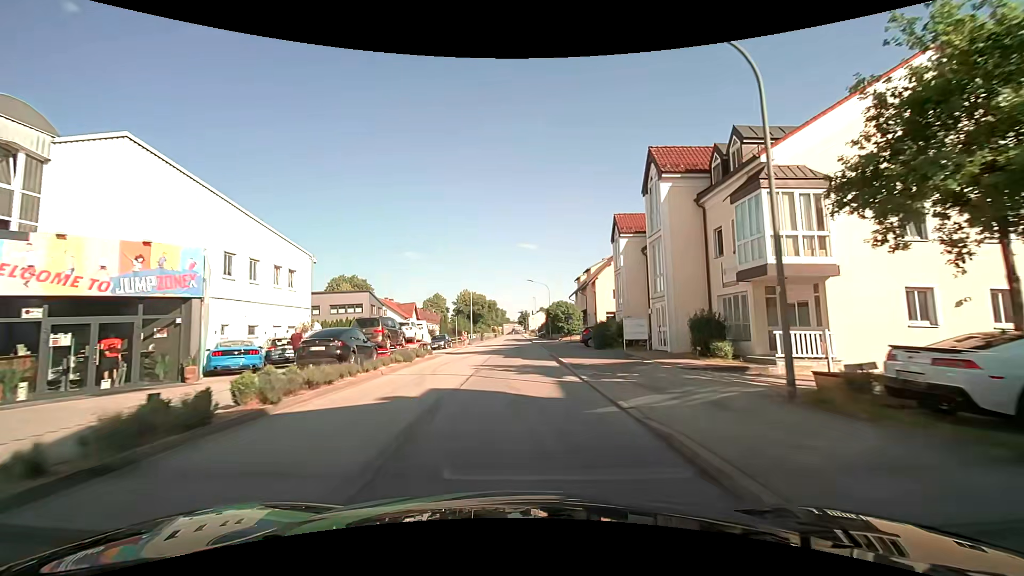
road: unclassified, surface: asphalt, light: Day
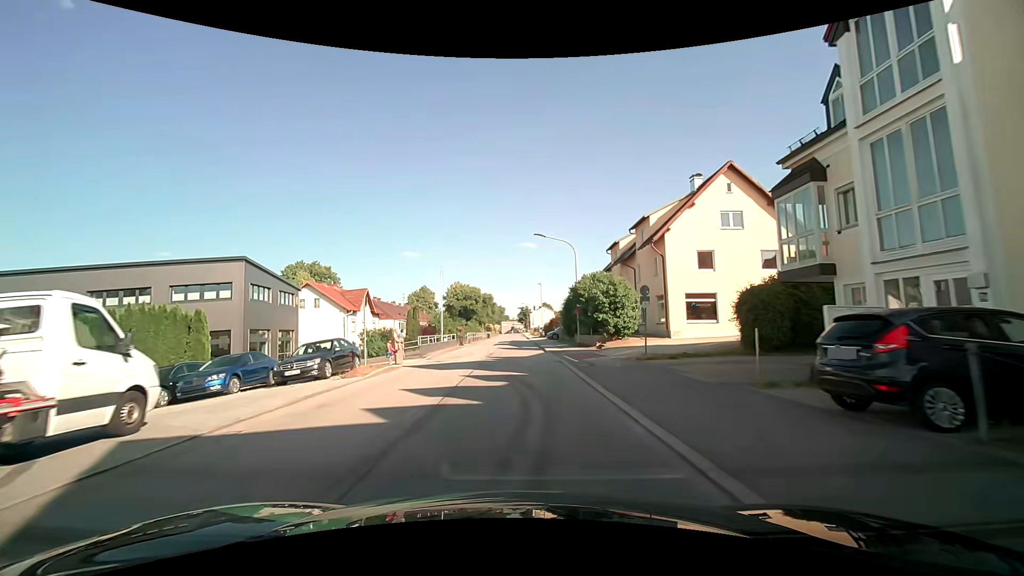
(+0.4, +27.8) m; +1°
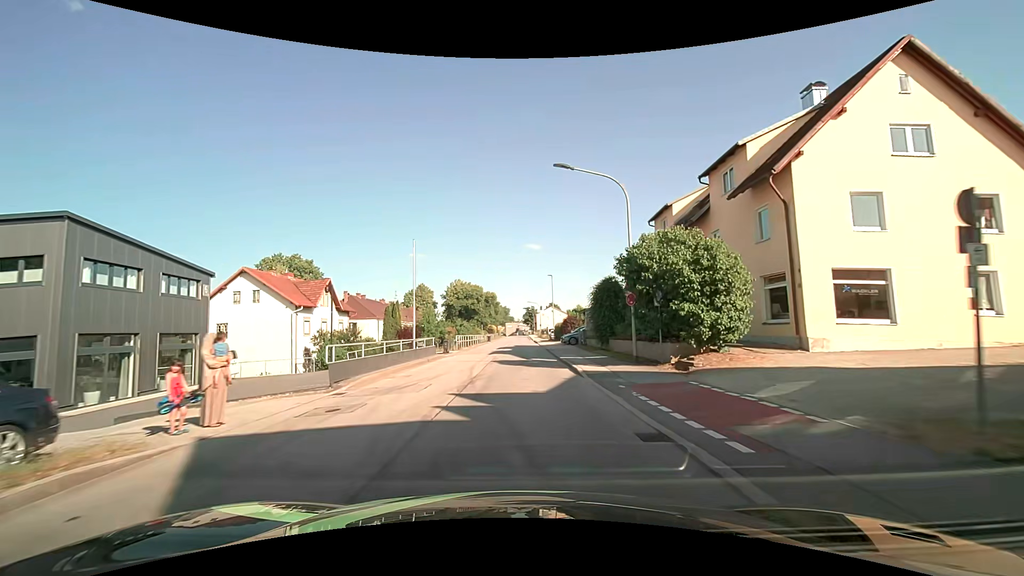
(0.0, +13.8) m; 0°
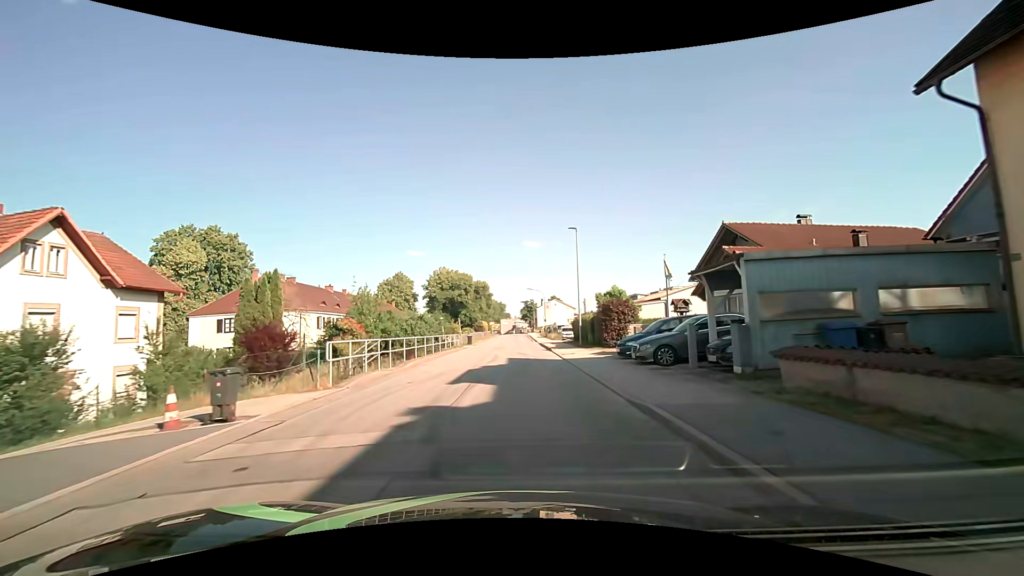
(-0.1, +27.4) m; 0°
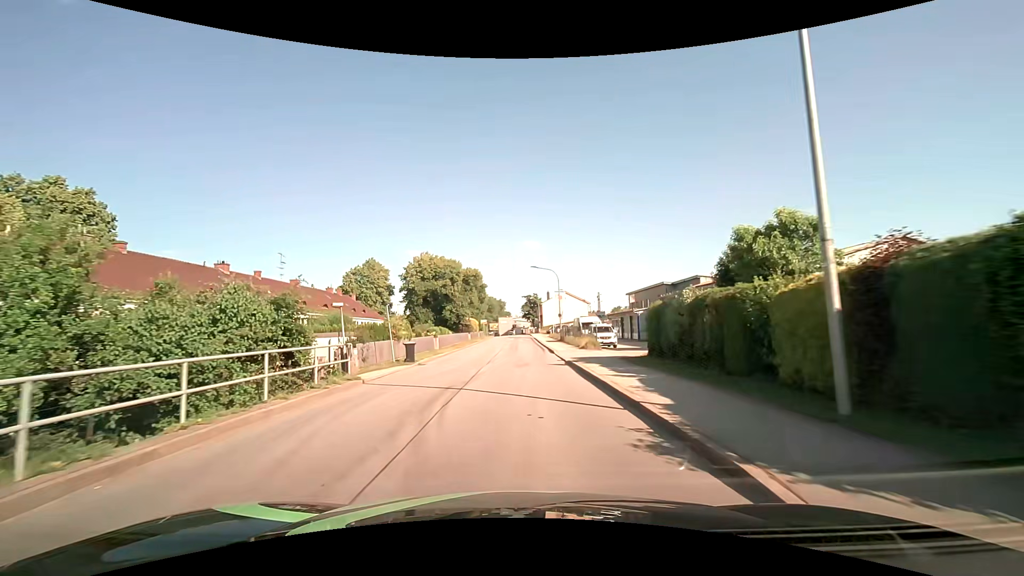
(+0.2, +27.1) m; 0°
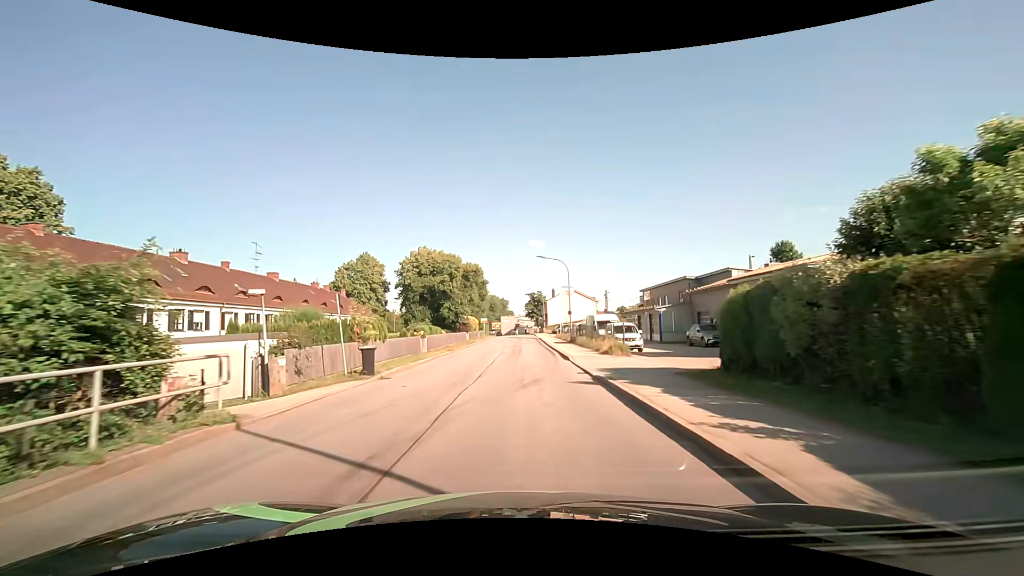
(0.0, +6.7) m; 0°
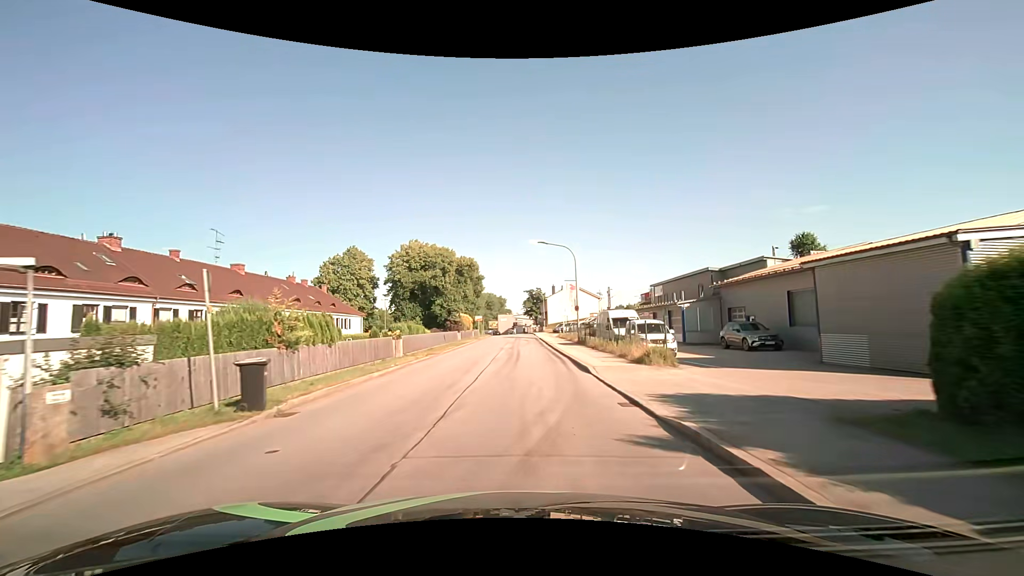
(0.0, +6.7) m; 0°
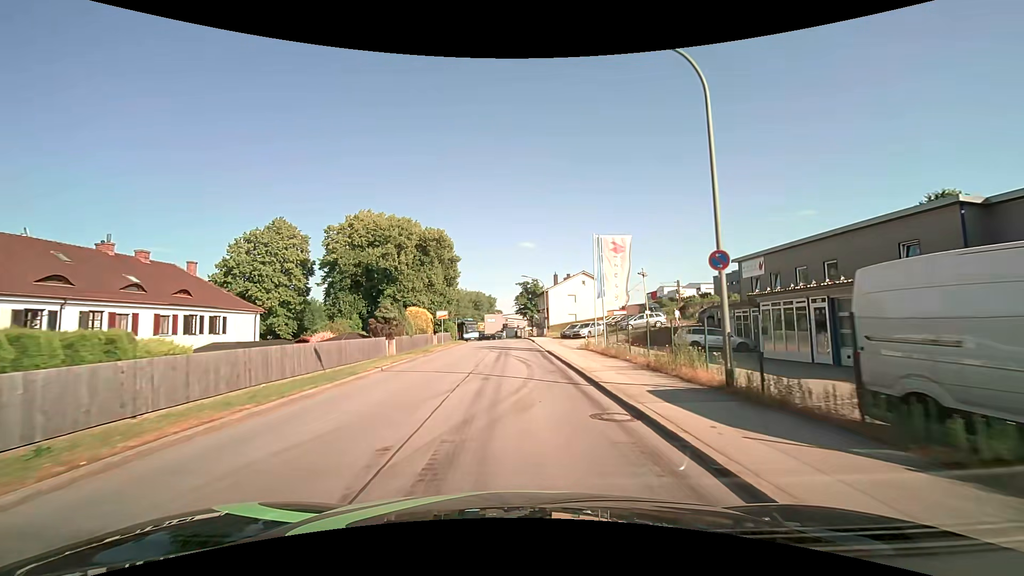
(+0.2, +27.0) m; 0°
(0, +10) (0, +20) (+1, +30) (+1, +40) (+1, +50) (0, +60) (-3, +69) (-9, +77) (-17, +84) (-24, +91) m
